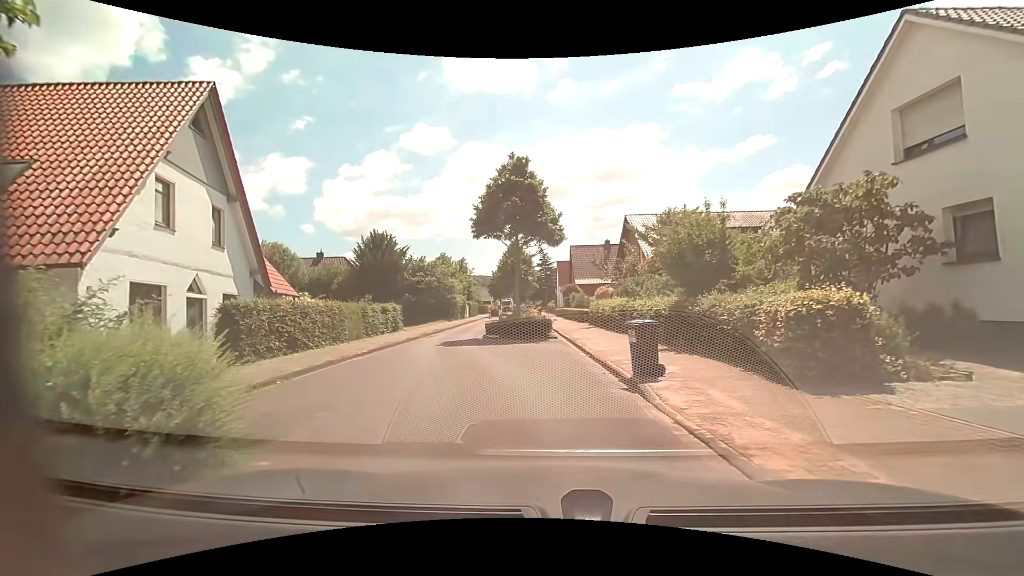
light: Day
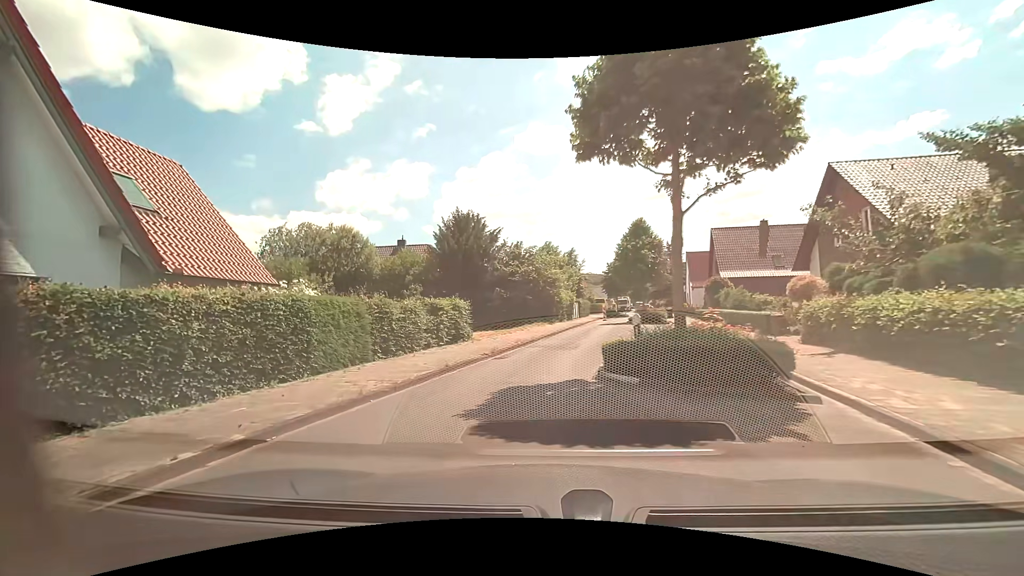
(-1.3, +12.4) m; -13°
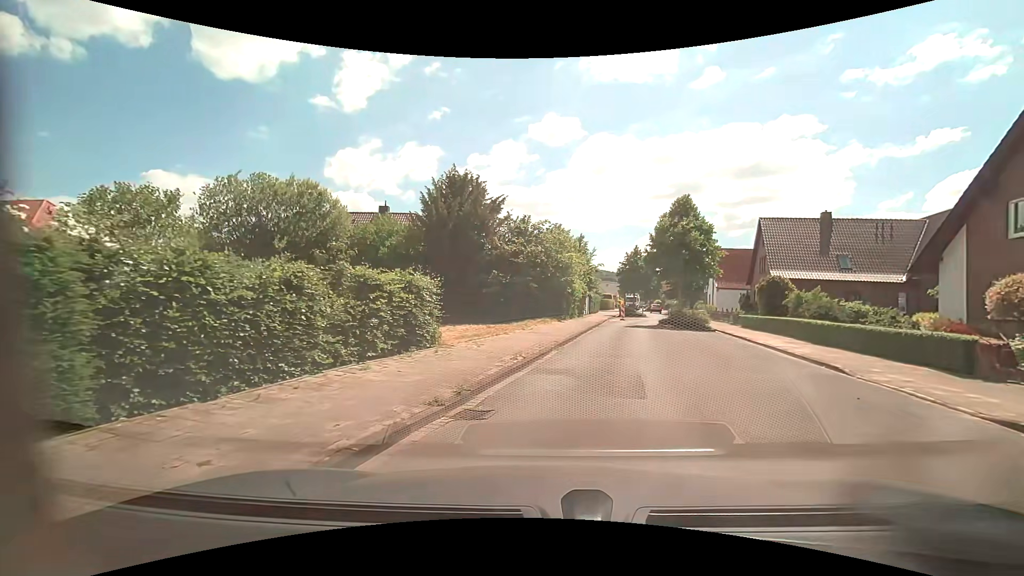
(-0.6, +8.9) m; -1°
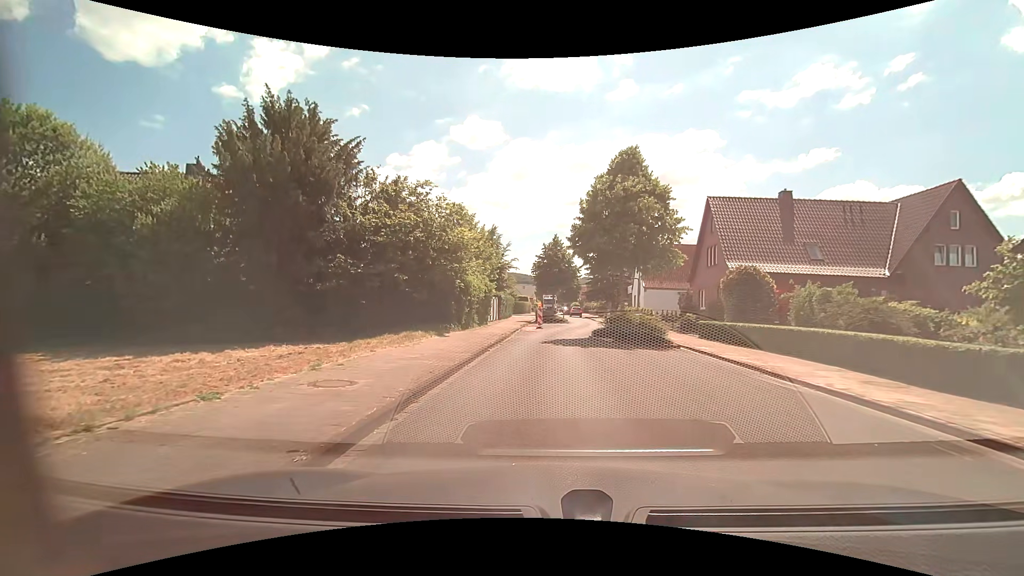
(+1.6, +12.0) m; +9°
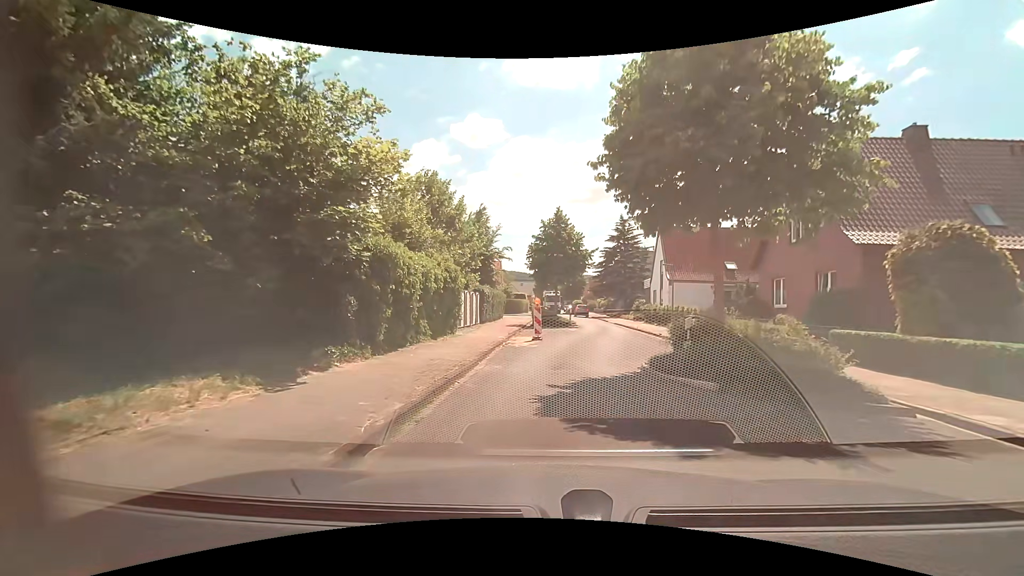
(+0.2, +11.9) m; +1°
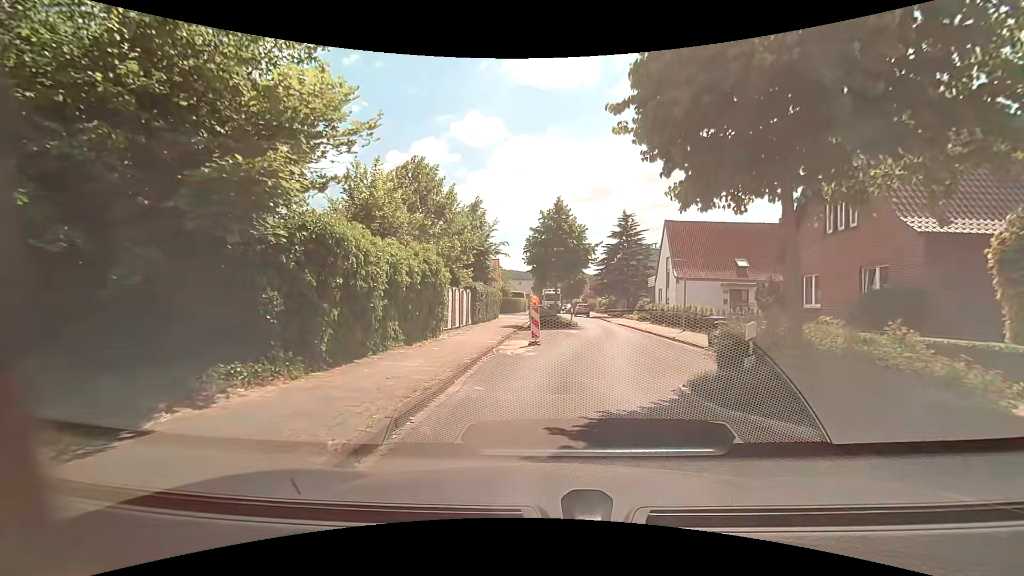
(0.0, +3.0) m; 0°
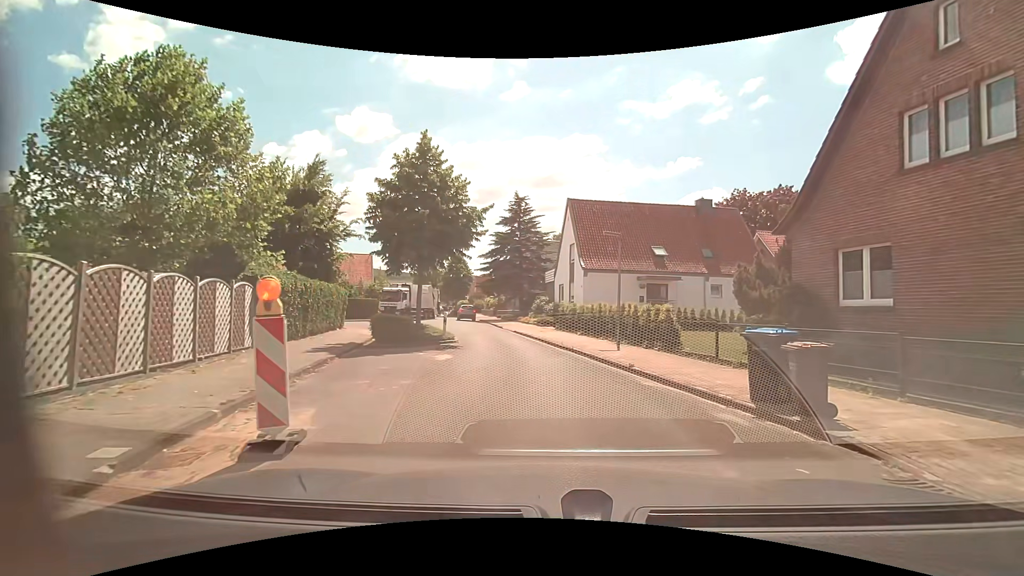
(+0.8, +11.6) m; +14°
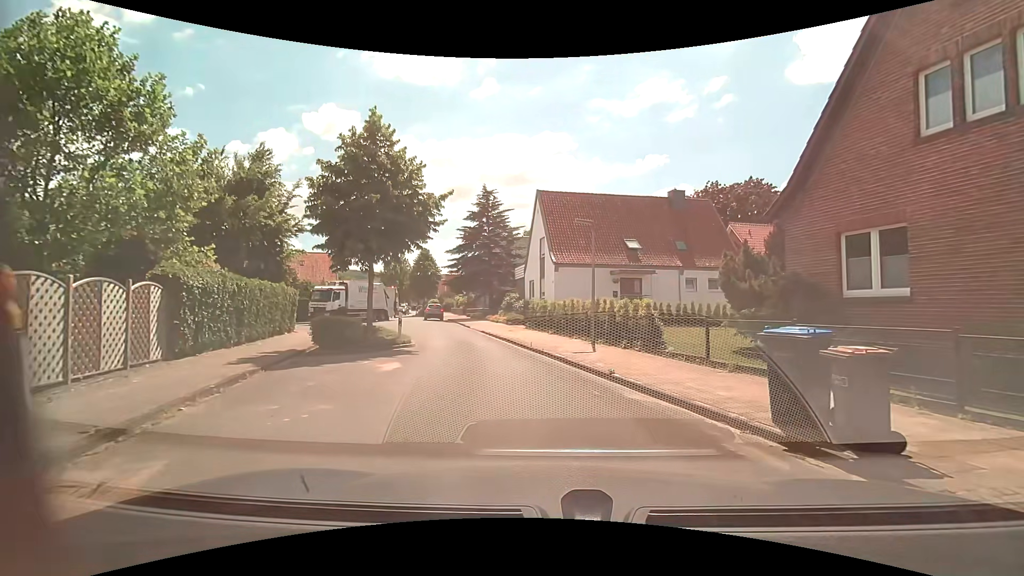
(0.0, +2.0) m; +3°
